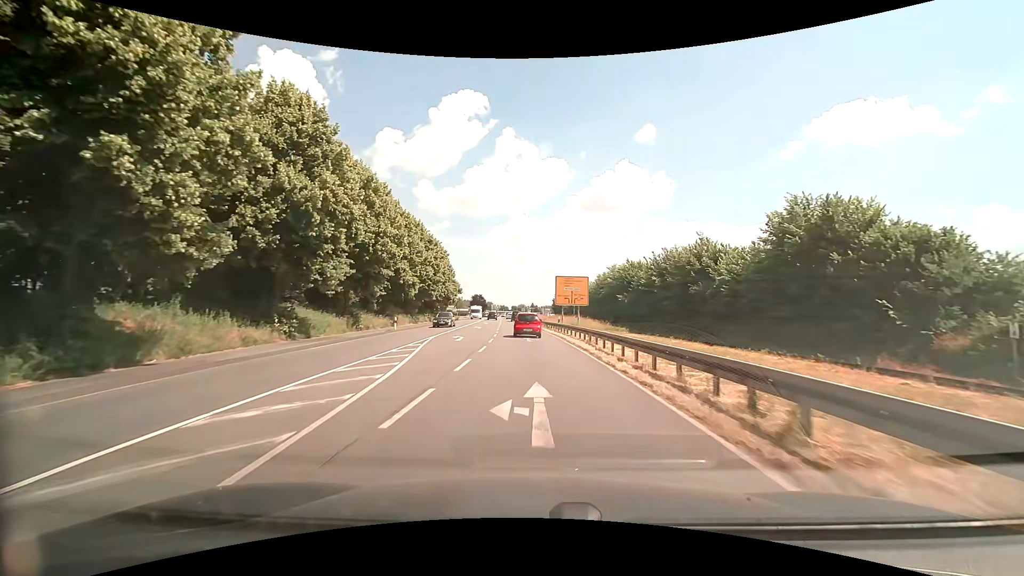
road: primary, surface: asphalt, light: Day
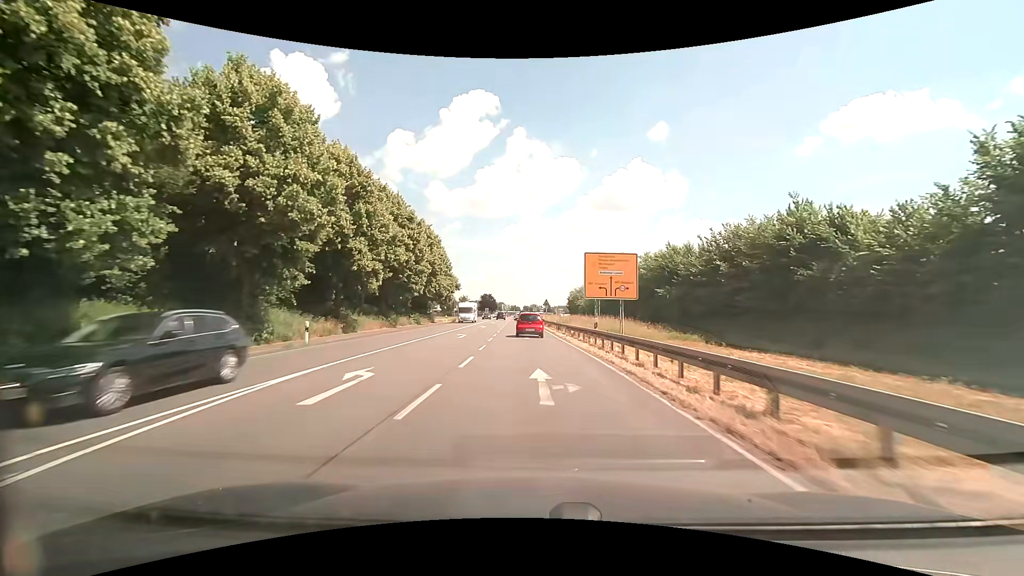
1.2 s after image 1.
(-0.2, +17.7) m; -2°
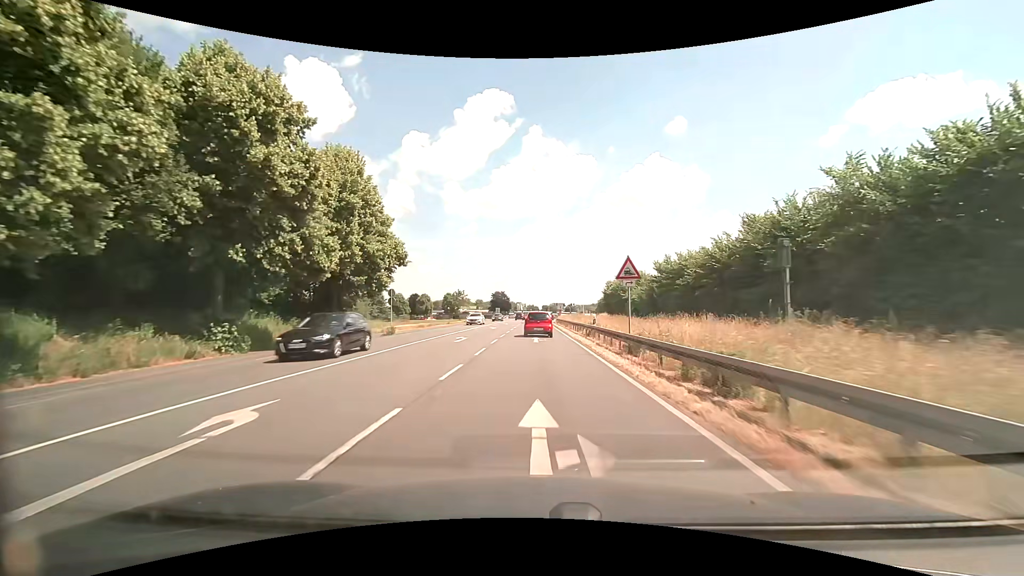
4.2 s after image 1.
(-1.0, +44.5) m; -2°
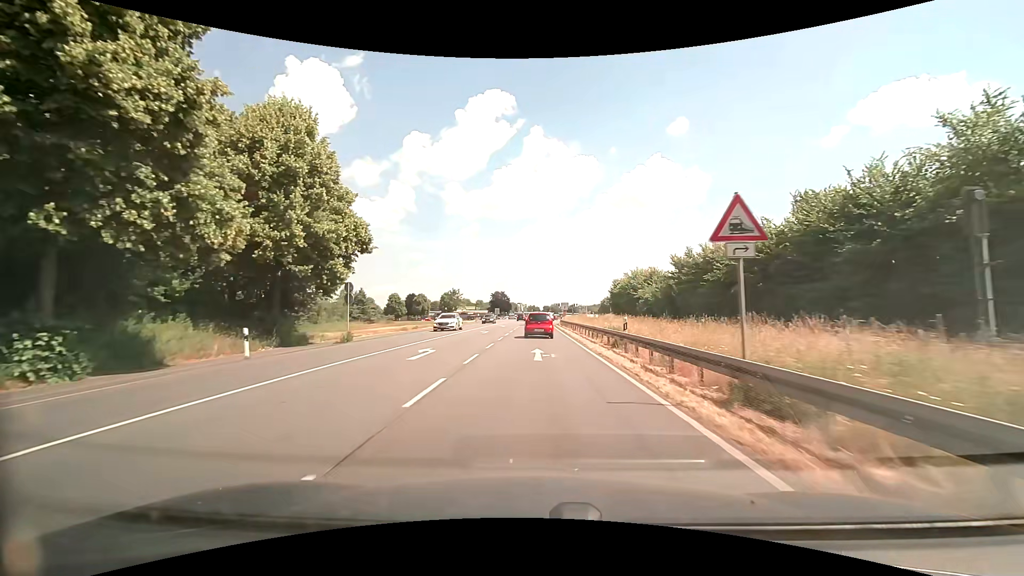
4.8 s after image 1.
(0.0, +8.8) m; 0°
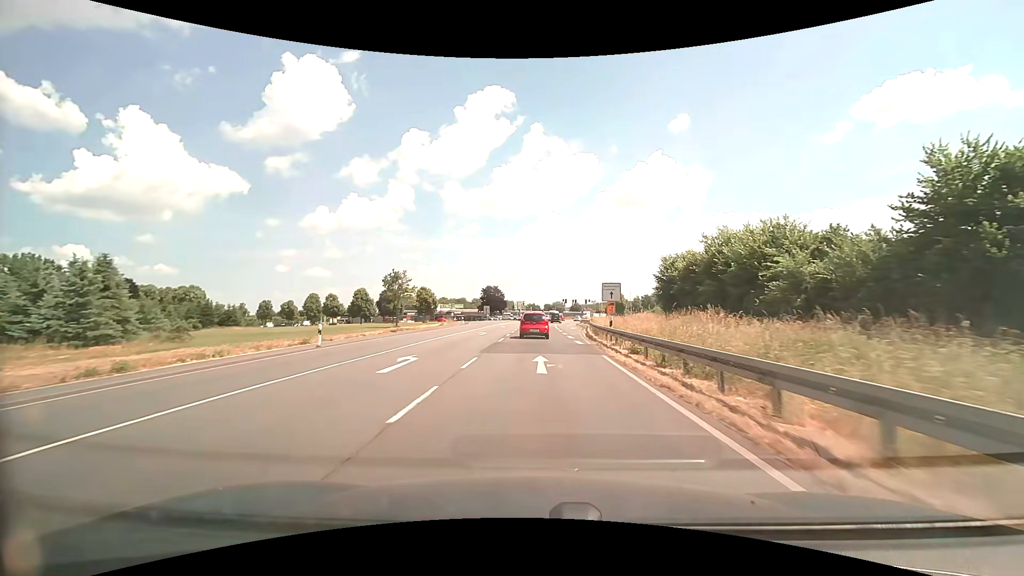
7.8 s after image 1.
(+0.1, +43.1) m; 0°
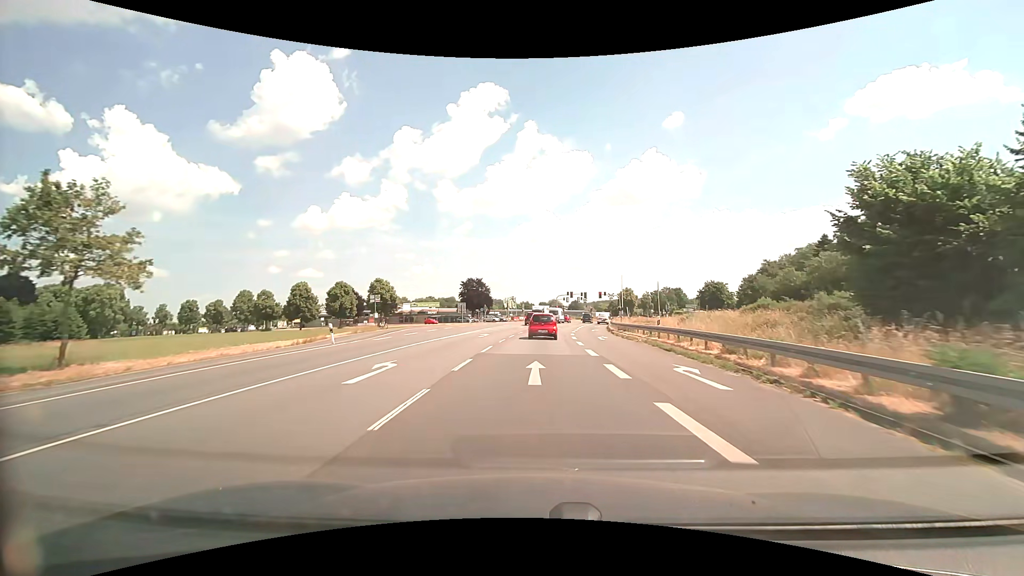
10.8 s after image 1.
(+0.3, +42.4) m; +1°
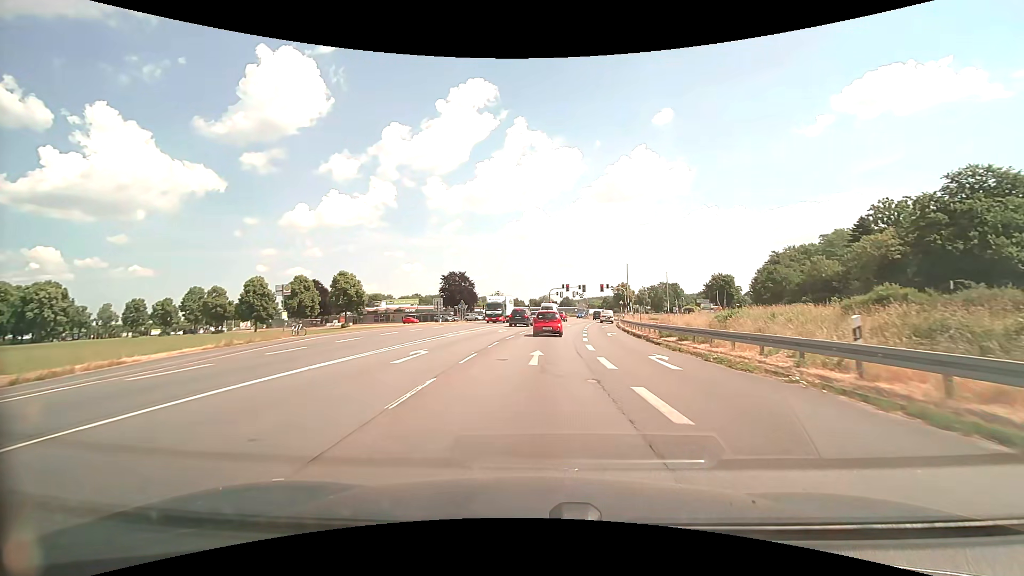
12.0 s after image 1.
(+0.2, +16.8) m; +1°
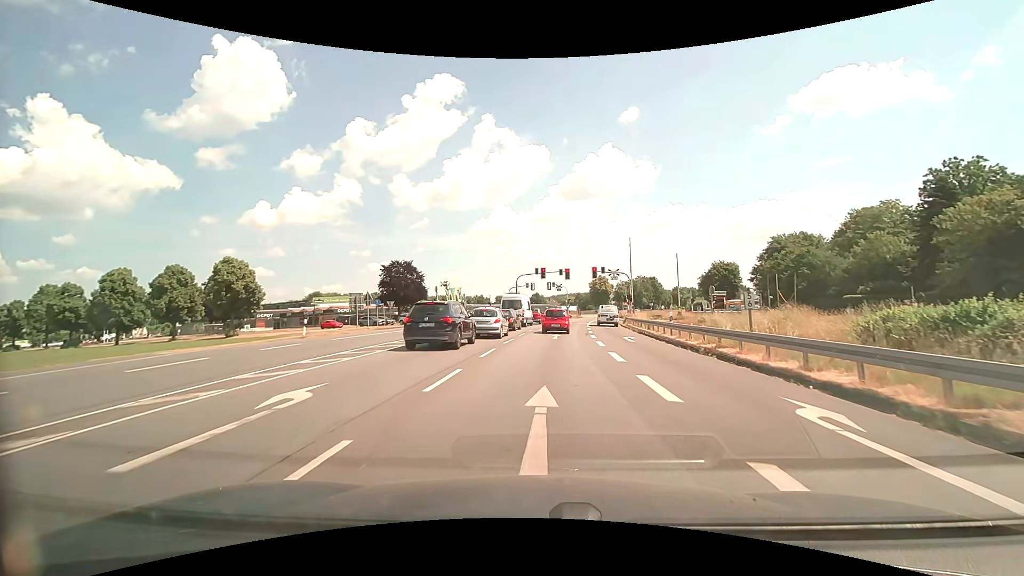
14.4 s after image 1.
(+0.9, +28.2) m; +4°
